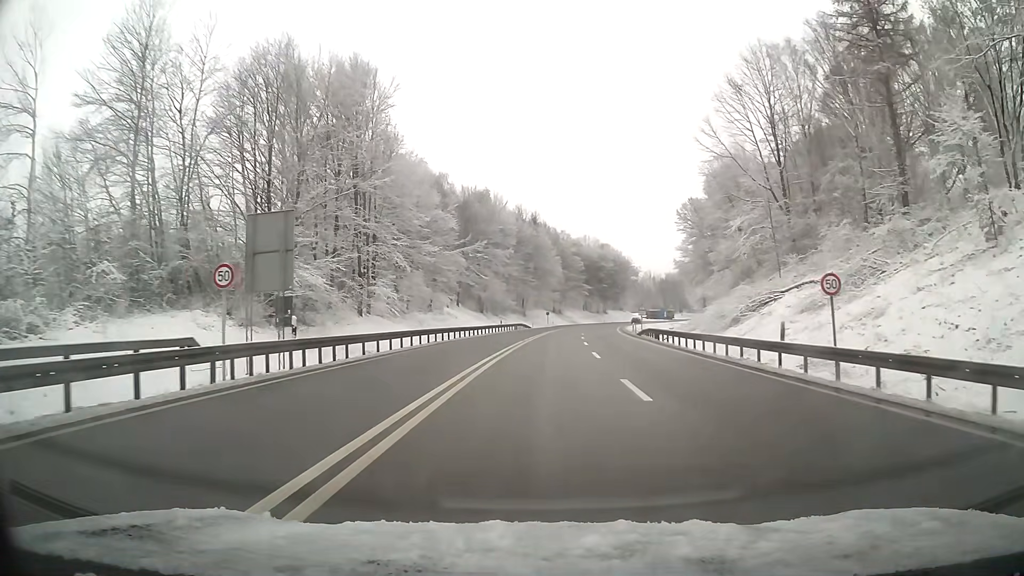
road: primary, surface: asphalt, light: Day
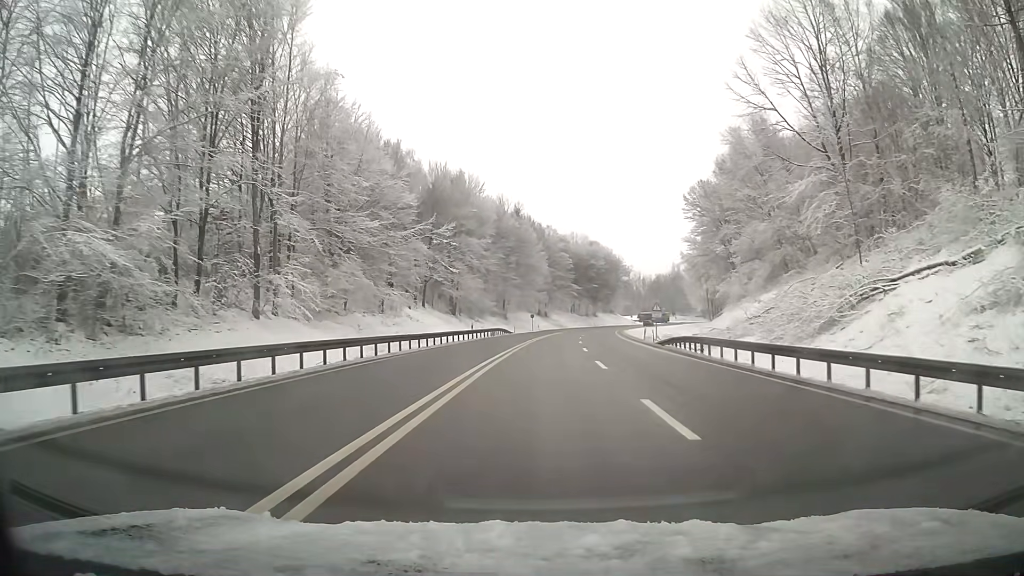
(+0.2, +15.9) m; +1°
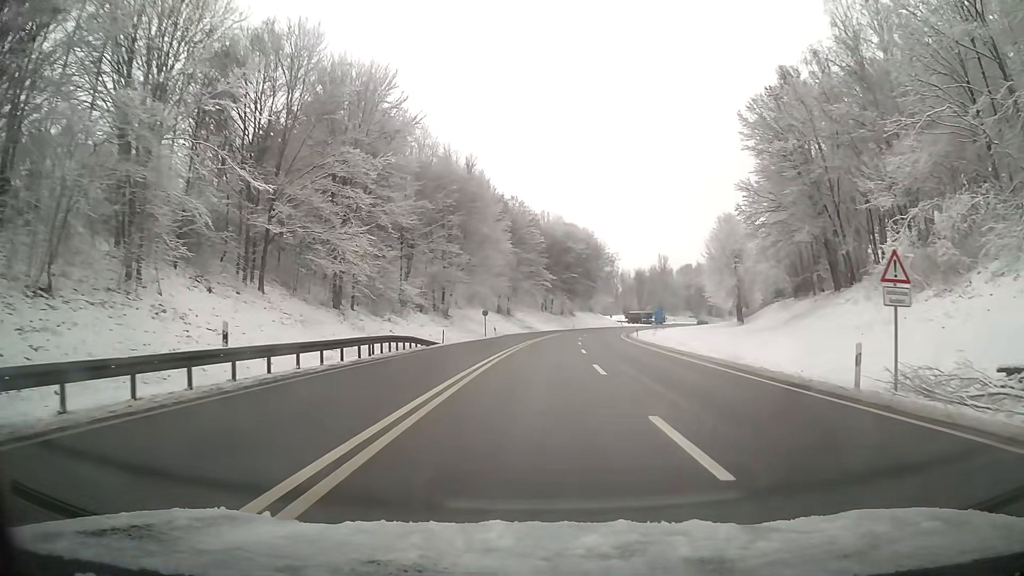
(+0.9, +38.2) m; +3°
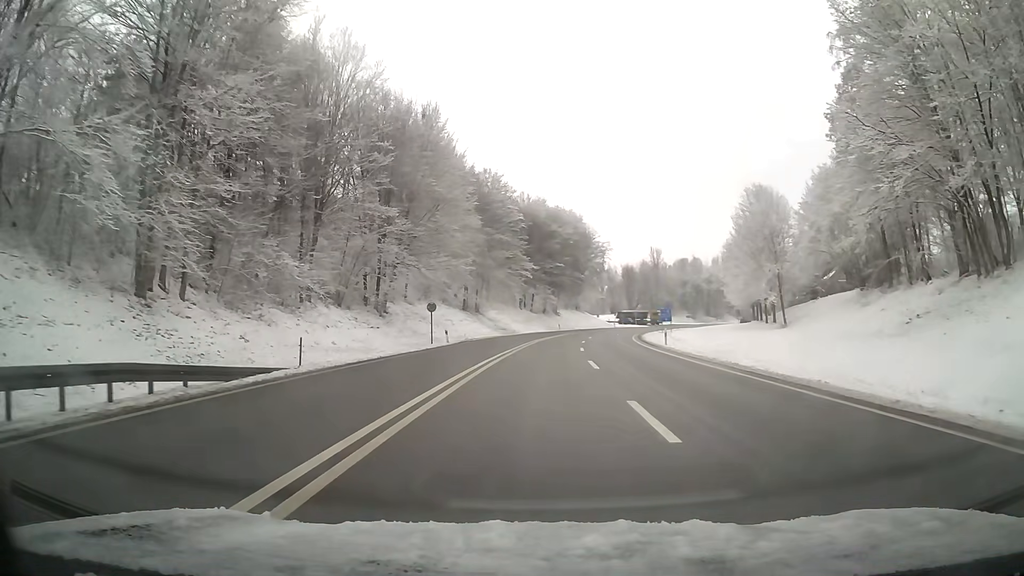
(+0.3, +22.3) m; +2°
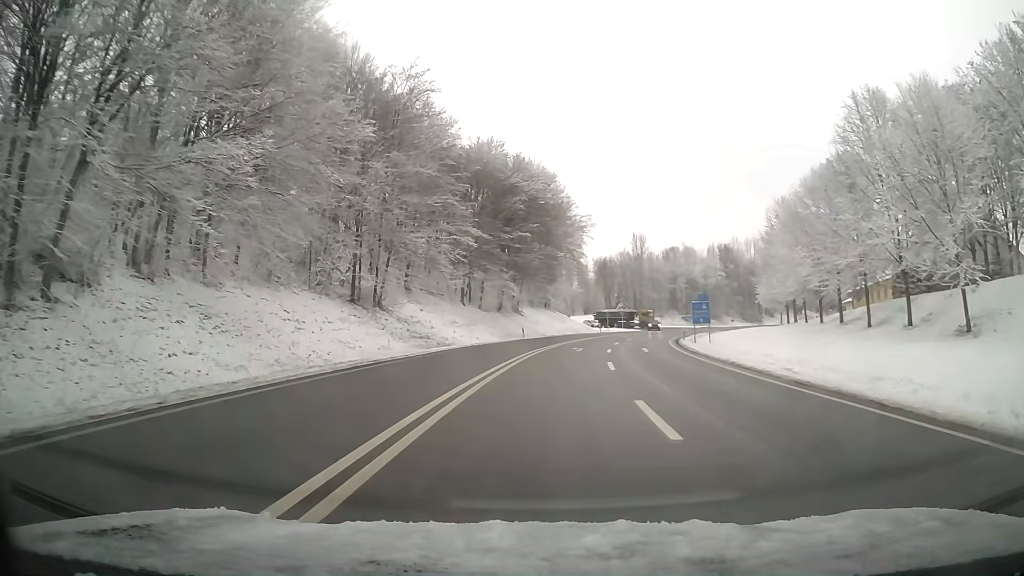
(+1.1, +36.3) m; +4°
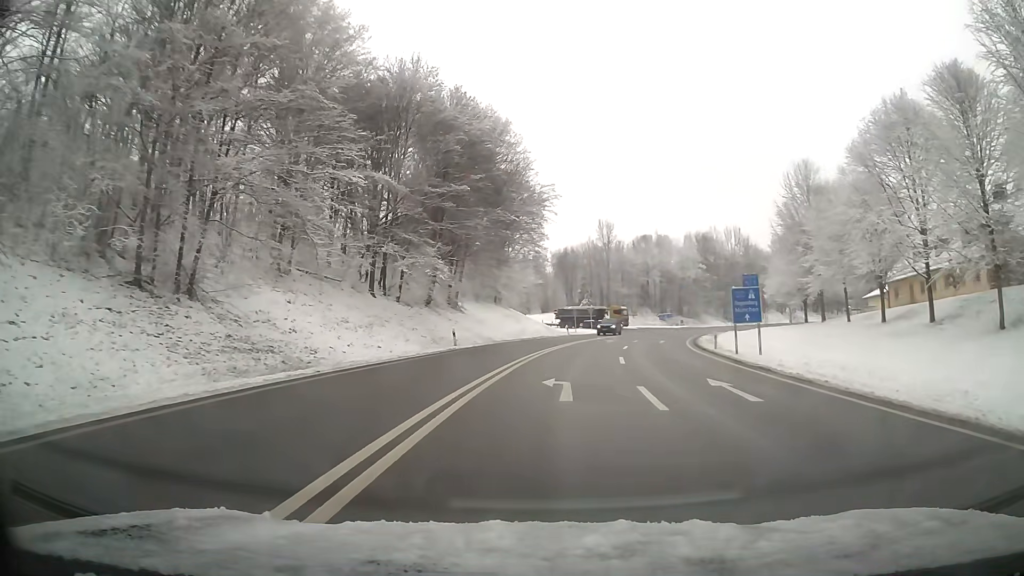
(+0.7, +21.7) m; +4°
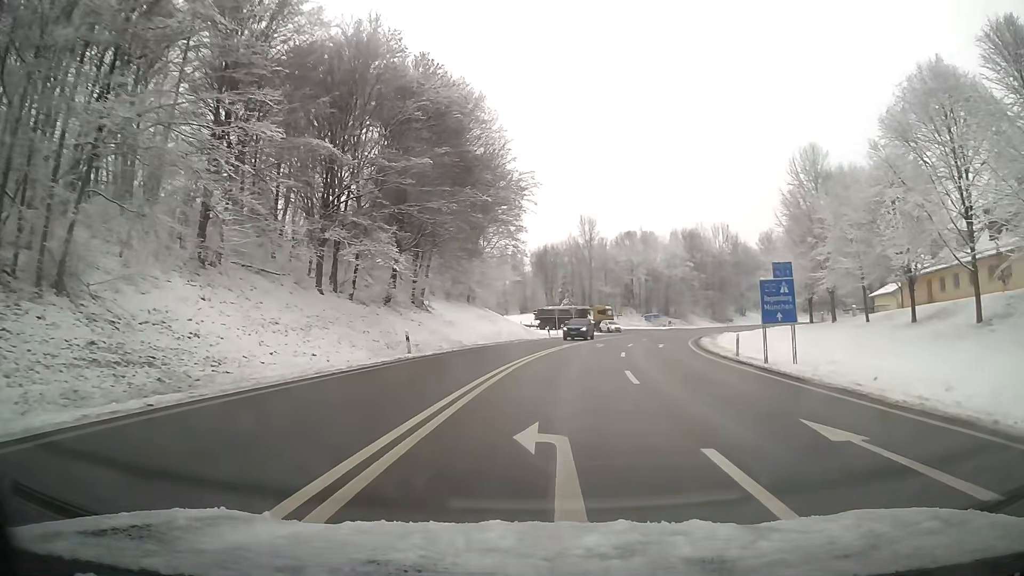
(+0.1, +7.3) m; +2°
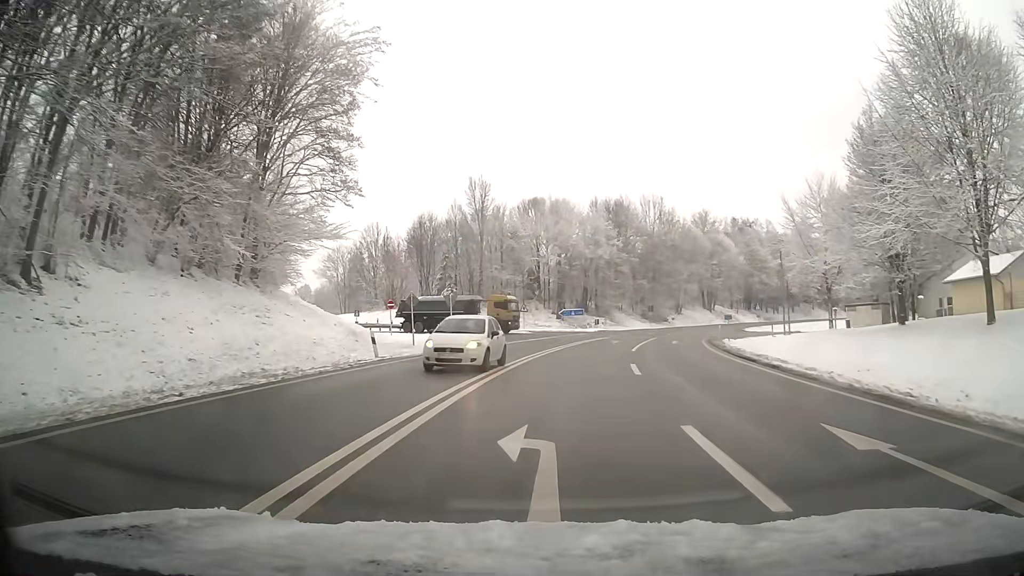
(+2.7, +34.9) m; +9°
(0, +10) (+1, +20) (+2, +30) (+4, +40) (+6, +49) (+5, +59) (-1, +67) (-10, +71) (-19, +76) (-28, +81) m
